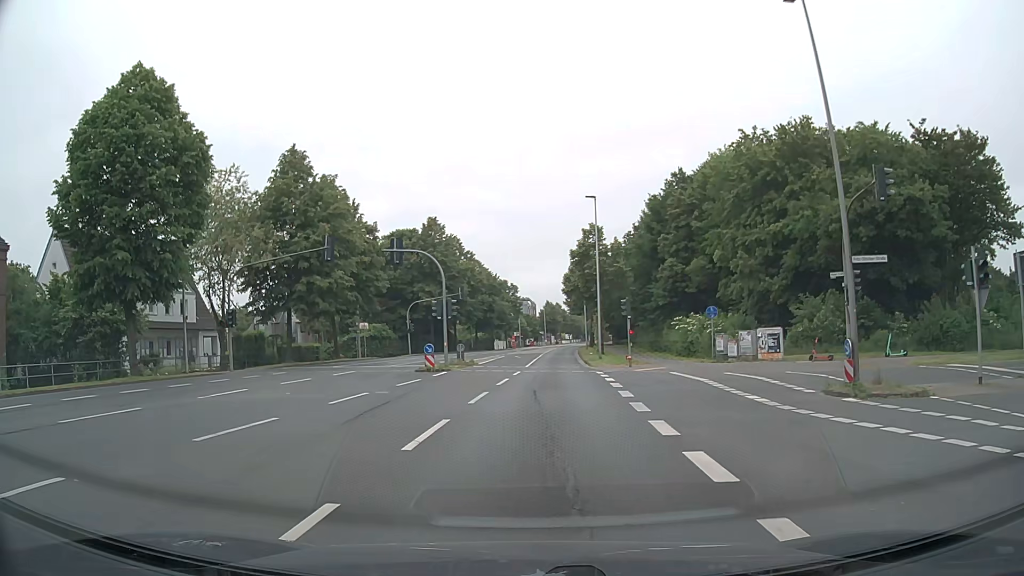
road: secondary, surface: asphalt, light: Day
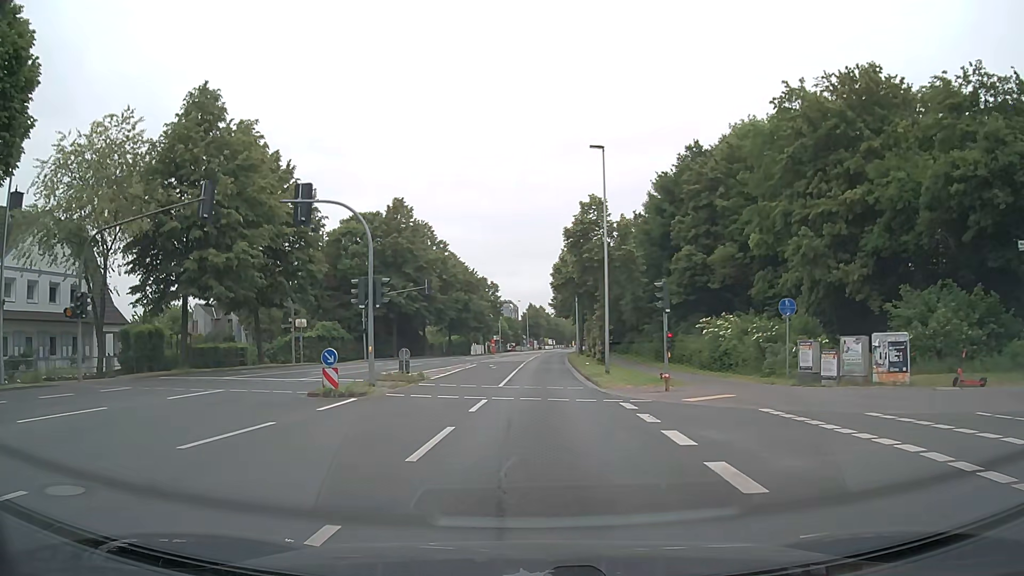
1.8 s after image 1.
(+0.1, +12.8) m; +1°
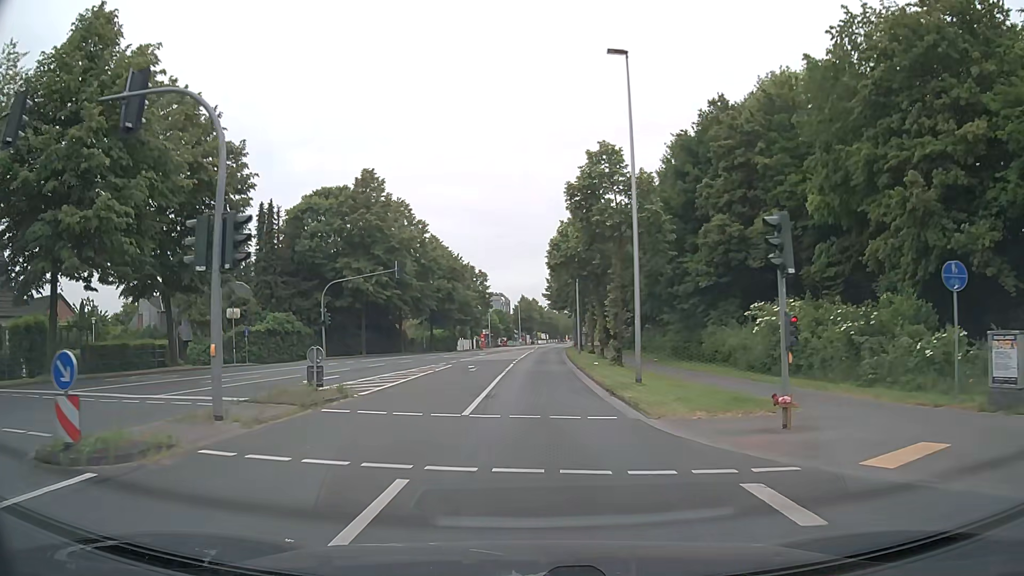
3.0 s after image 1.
(+0.1, +10.3) m; +1°
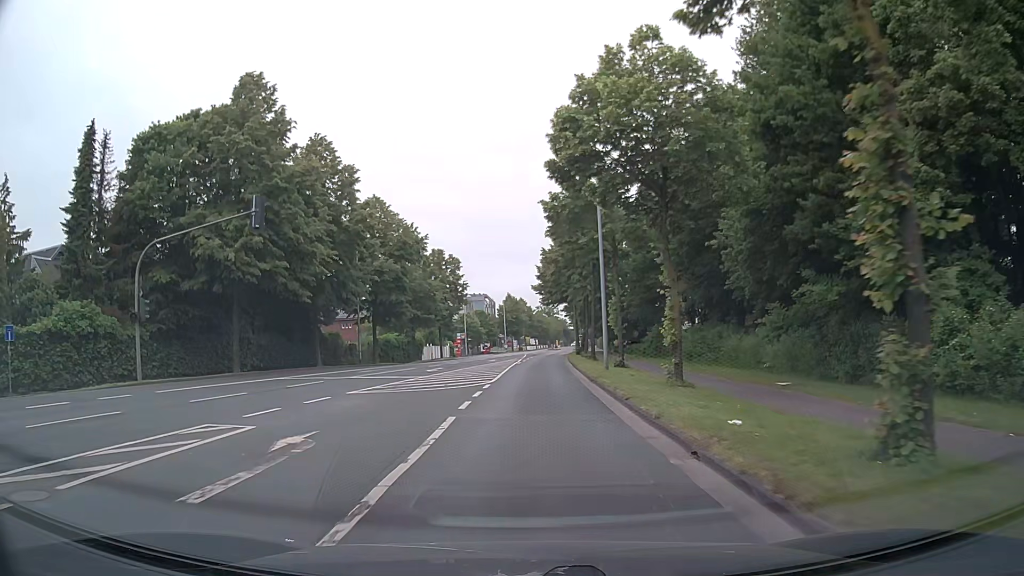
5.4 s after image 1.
(+0.1, +24.7) m; 0°
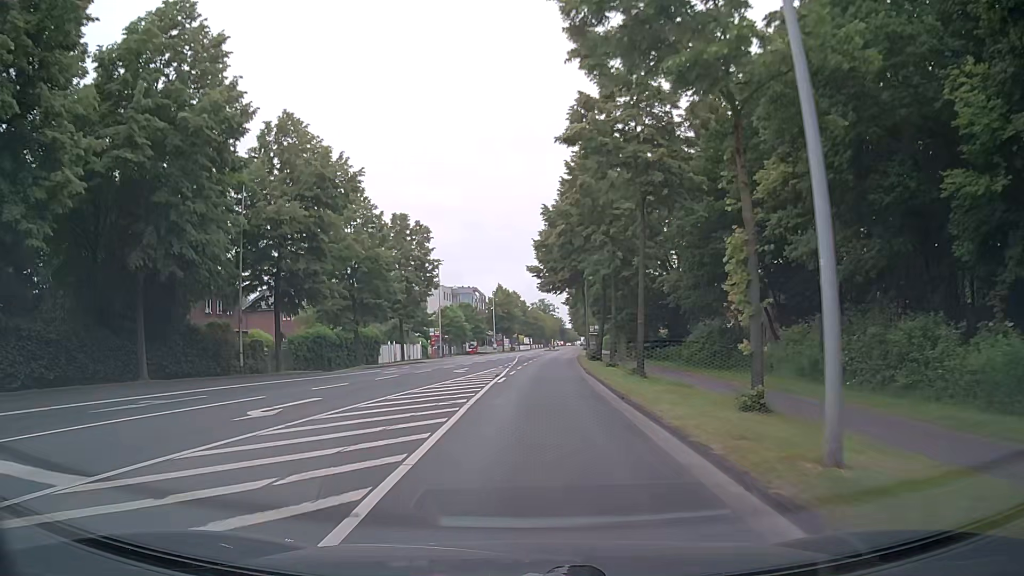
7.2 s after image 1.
(+0.3, +21.4) m; +1°
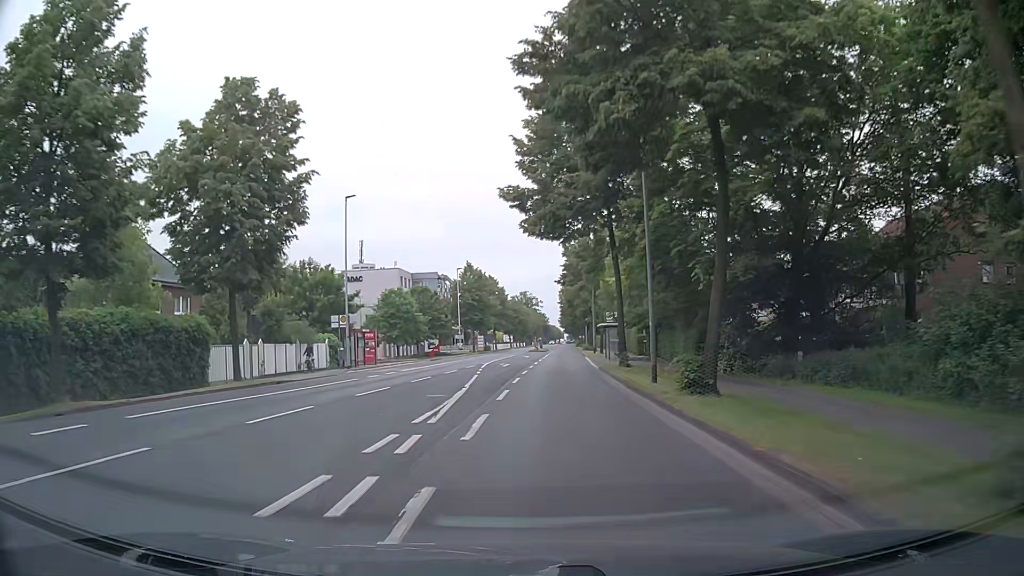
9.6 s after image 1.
(+0.2, +32.2) m; +1°
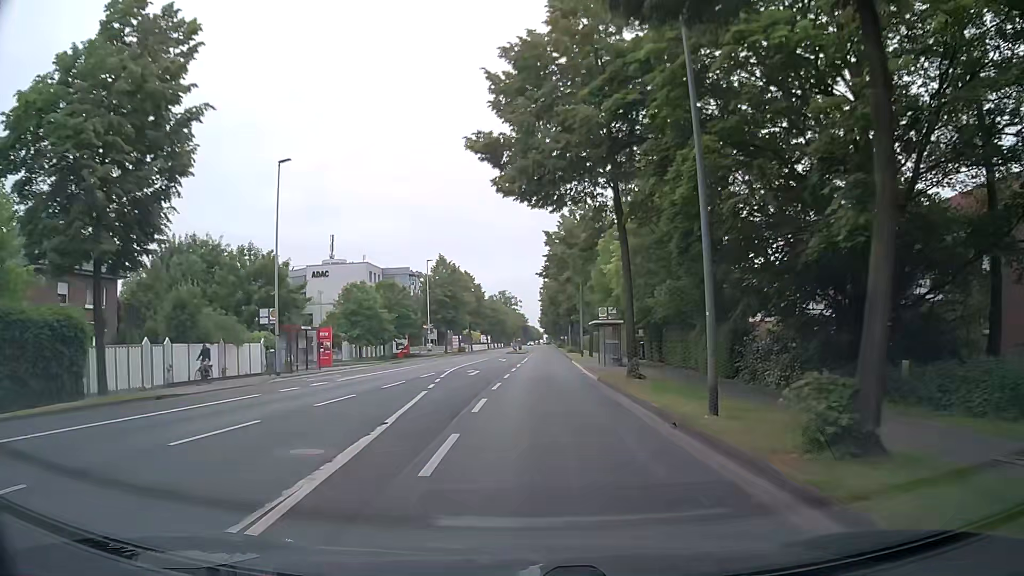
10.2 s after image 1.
(+0.2, +8.6) m; +2°
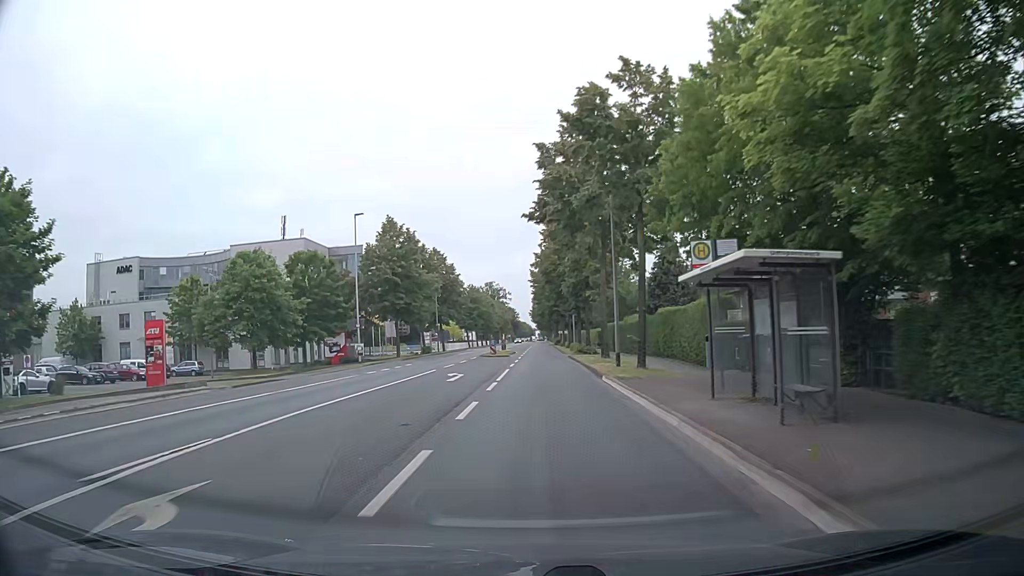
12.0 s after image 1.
(+0.5, +26.4) m; +1°
(0, +10) (0, +20) (0, +30) (0, +40) (0, +50) (+1, +60) (+1, +70) (+1, +80) (+1, +90) (+1, +100) m
